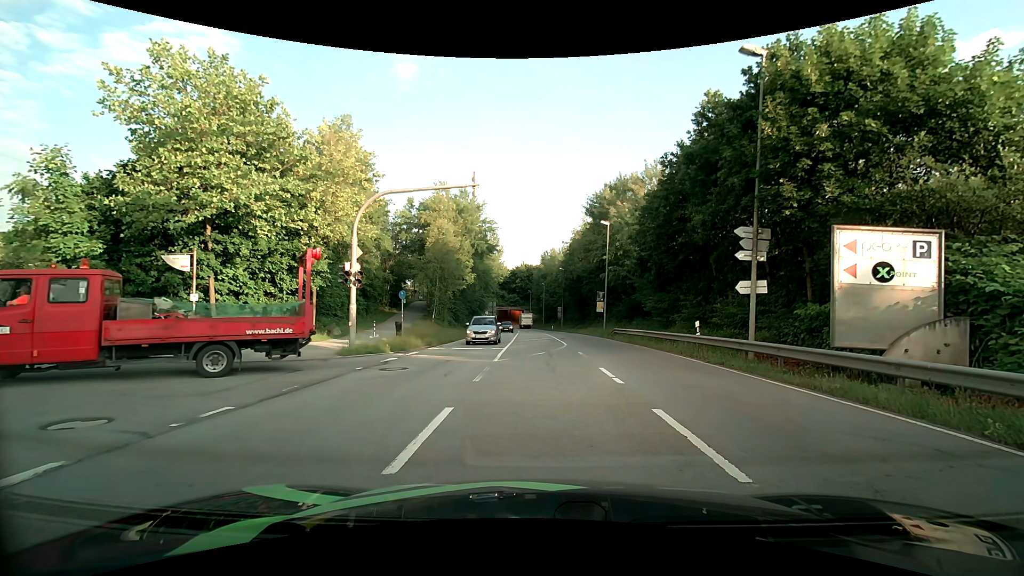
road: secondary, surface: asphalt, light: Day
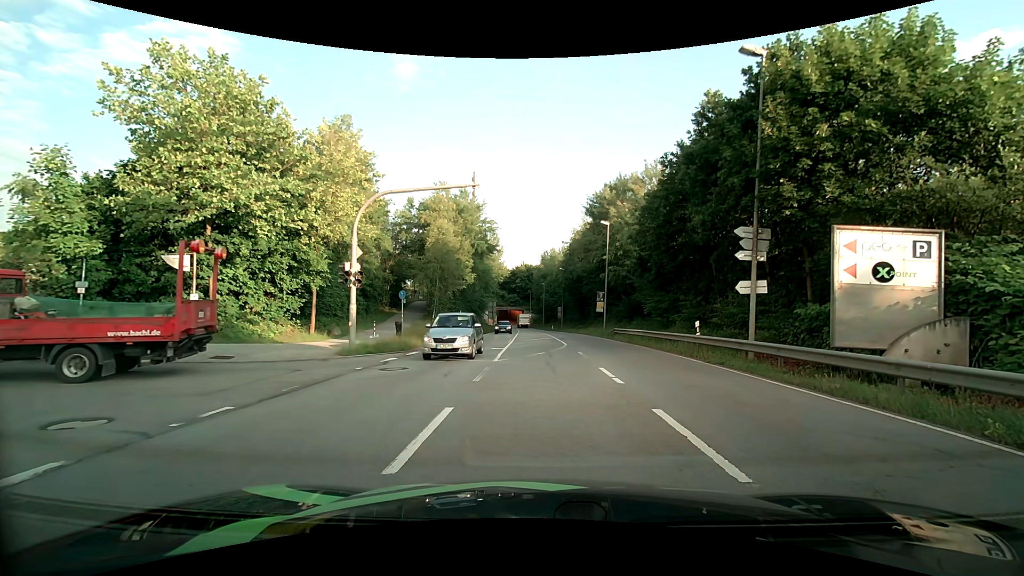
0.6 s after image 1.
(0.0, 0.0) m; 0°
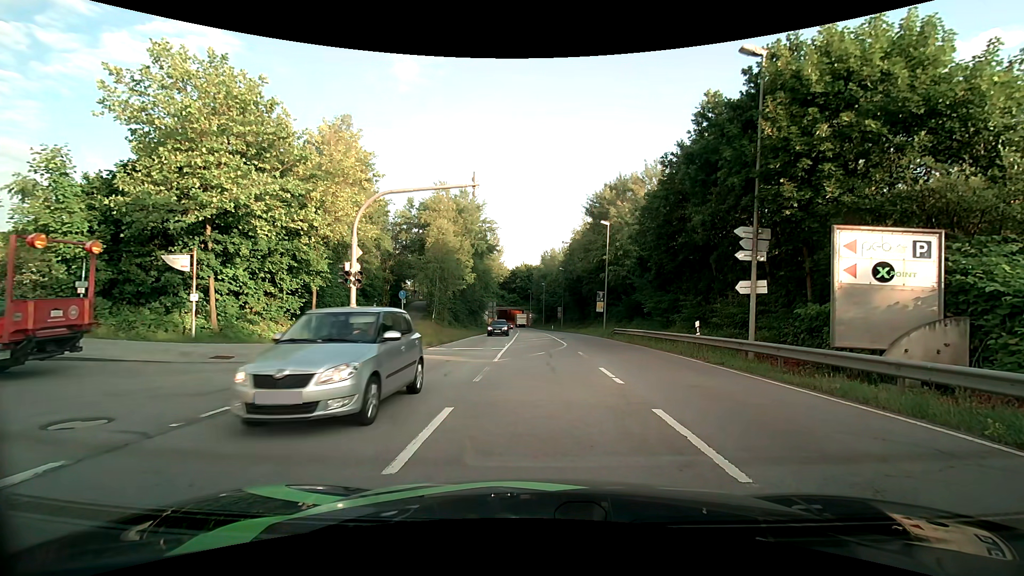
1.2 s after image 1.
(0.0, 0.0) m; 0°
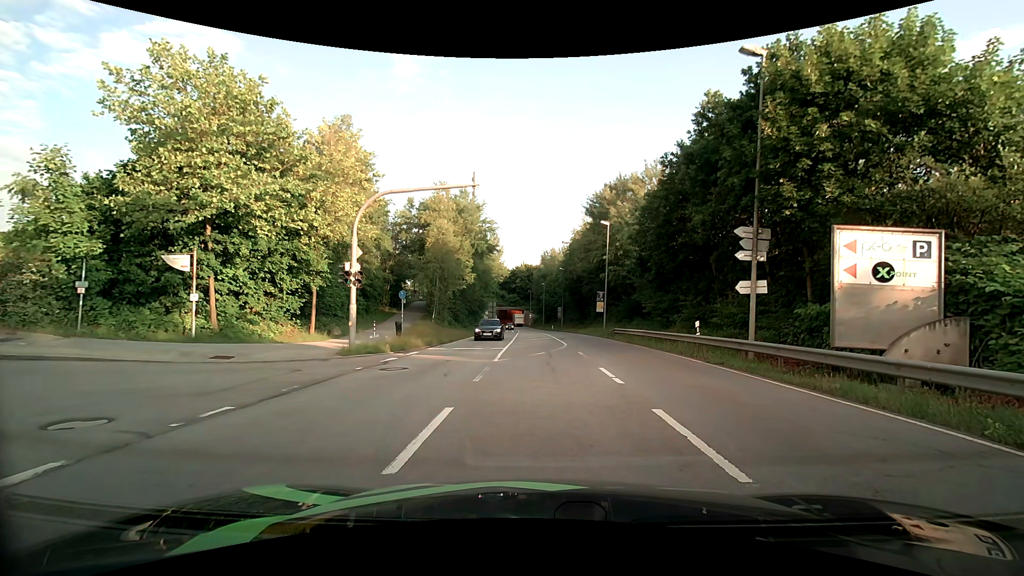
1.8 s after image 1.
(0.0, 0.0) m; 0°
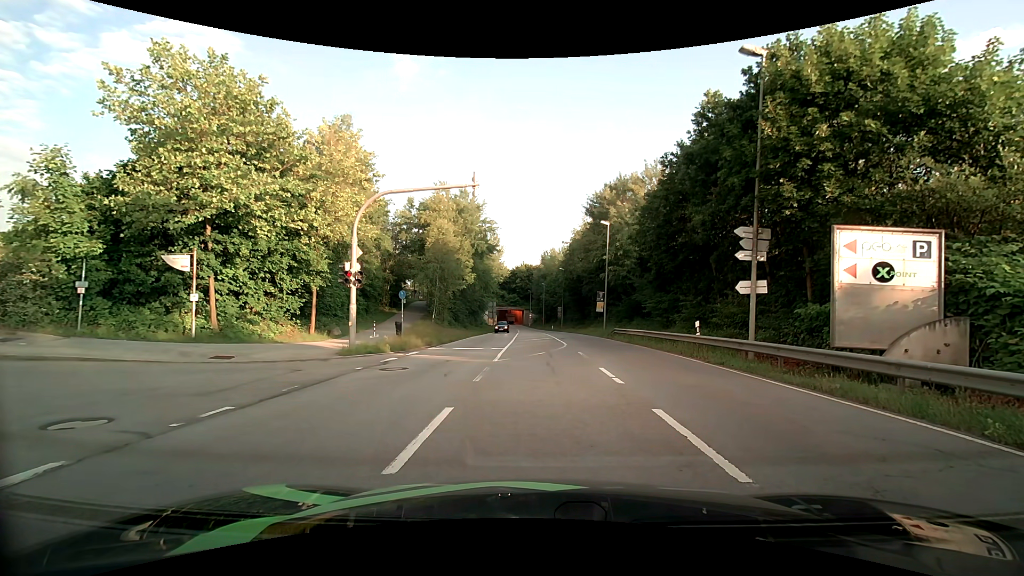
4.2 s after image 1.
(0.0, 0.0) m; 0°
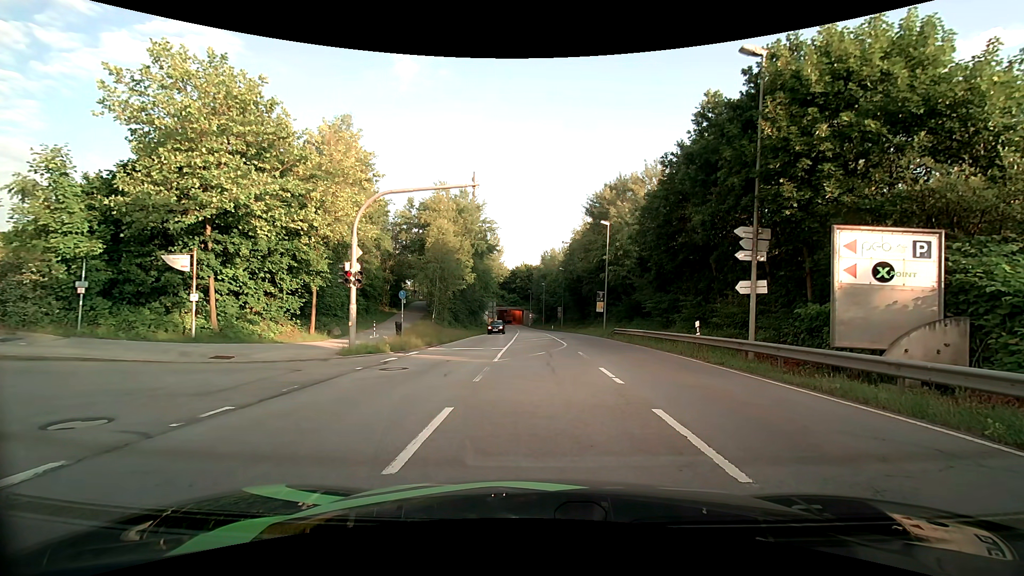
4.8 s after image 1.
(0.0, 0.0) m; 0°
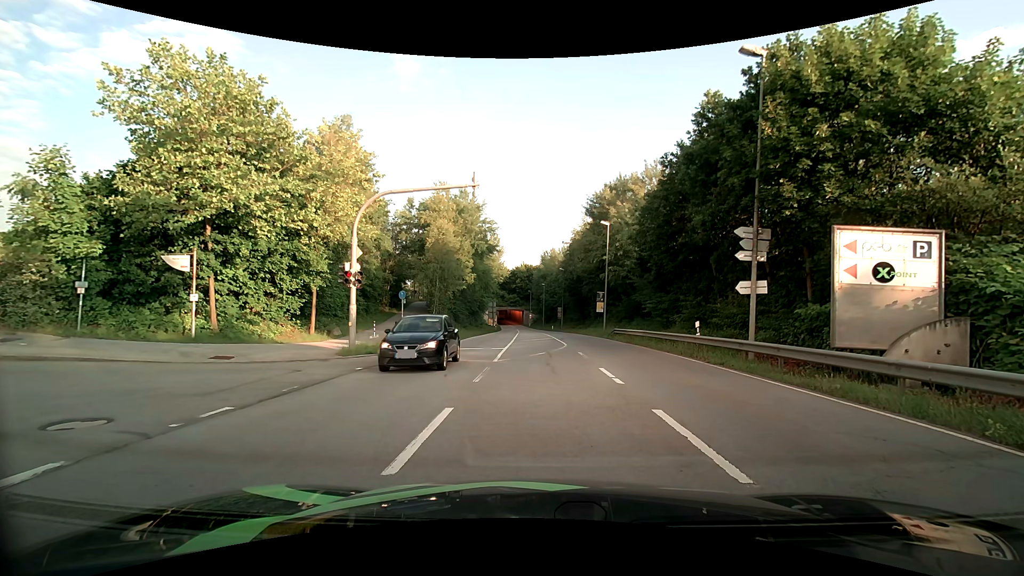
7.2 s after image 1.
(0.0, 0.0) m; 0°
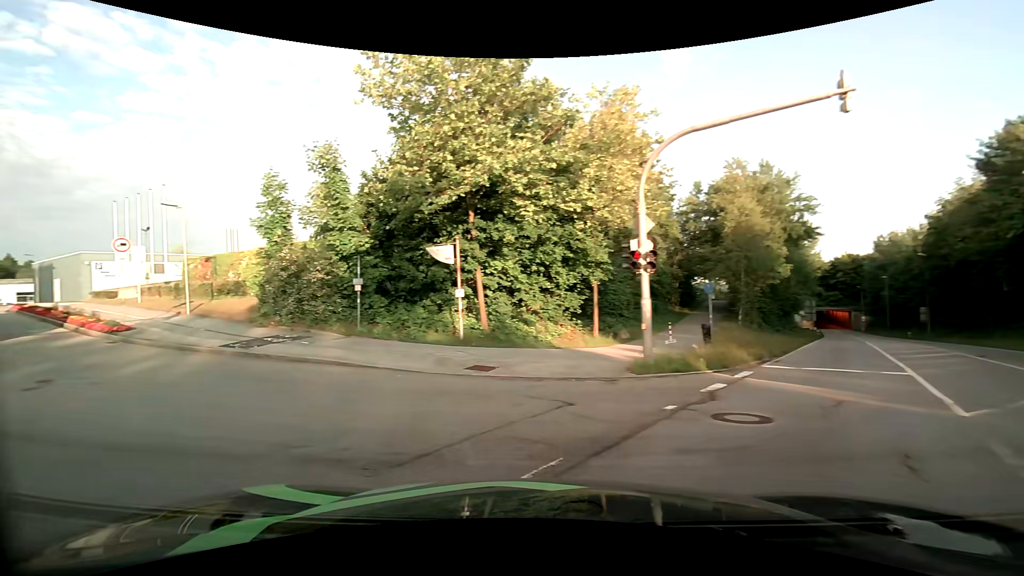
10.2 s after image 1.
(-1.4, +6.3) m; -31°
(-5, +9) (-13, +14) (-21, +20) (-30, +25) (-38, +30) (-47, +35) (-56, +40) (-65, +44) (-74, +49) (-83, +52) m
